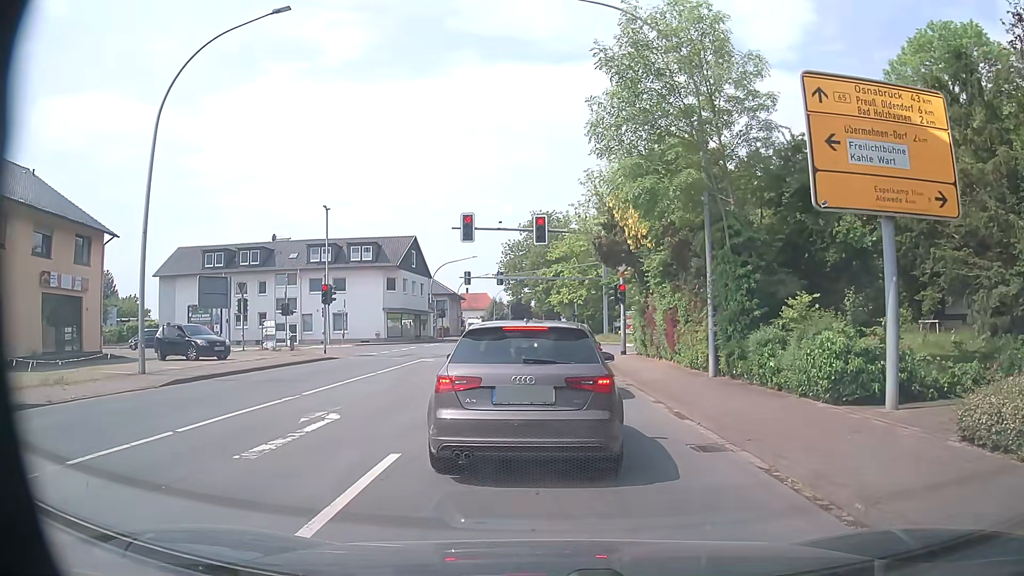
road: primary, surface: asphalt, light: Day
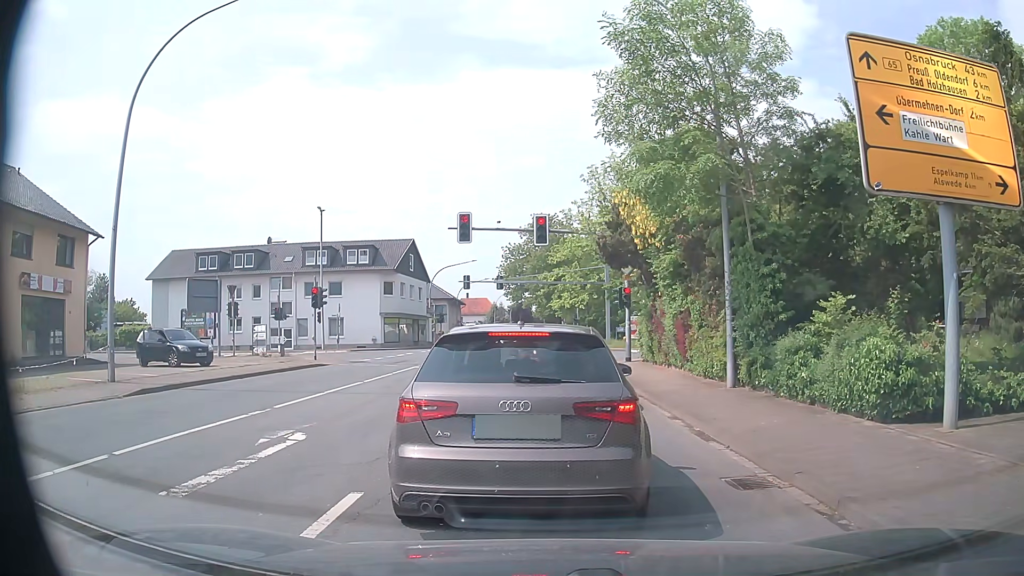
(0.0, +1.5) m; +1°
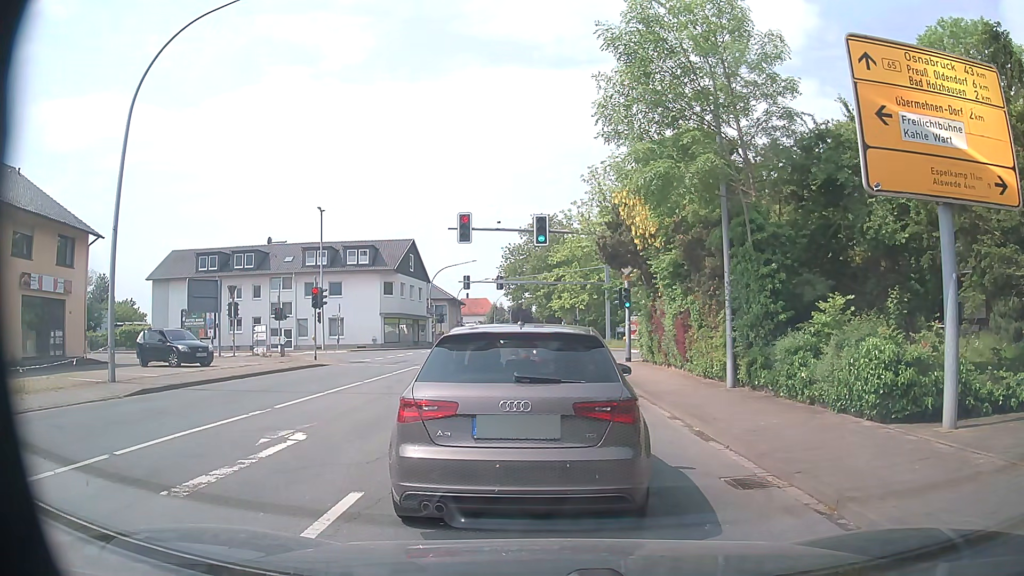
(0.0, +0.1) m; 0°
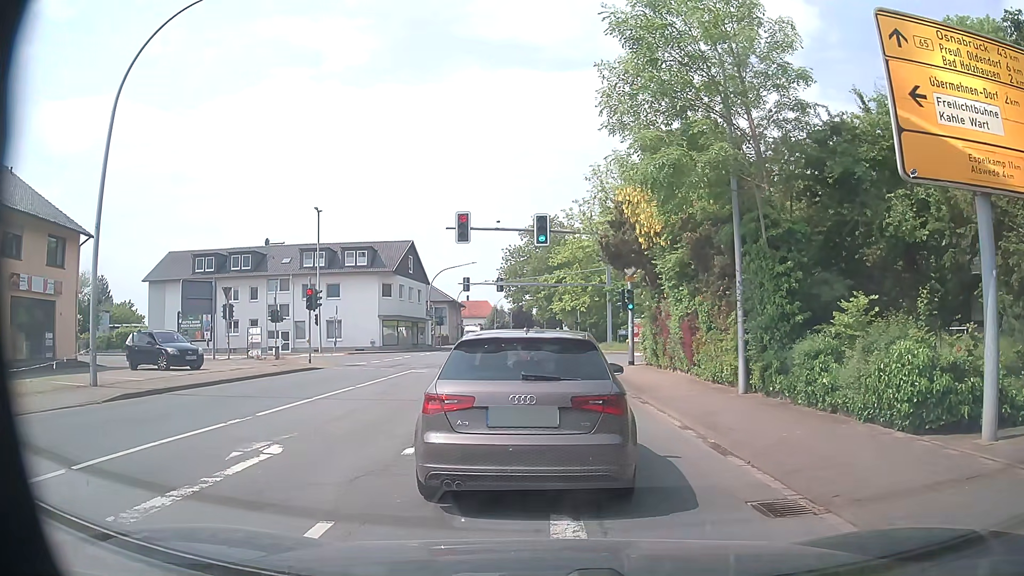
(0.0, +0.9) m; 0°
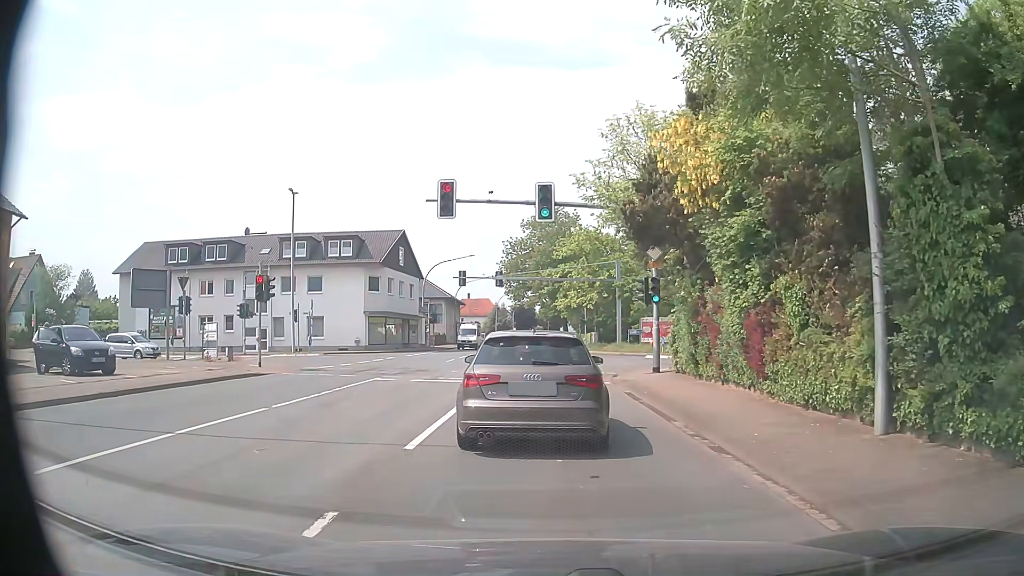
(-0.1, +6.3) m; -1°
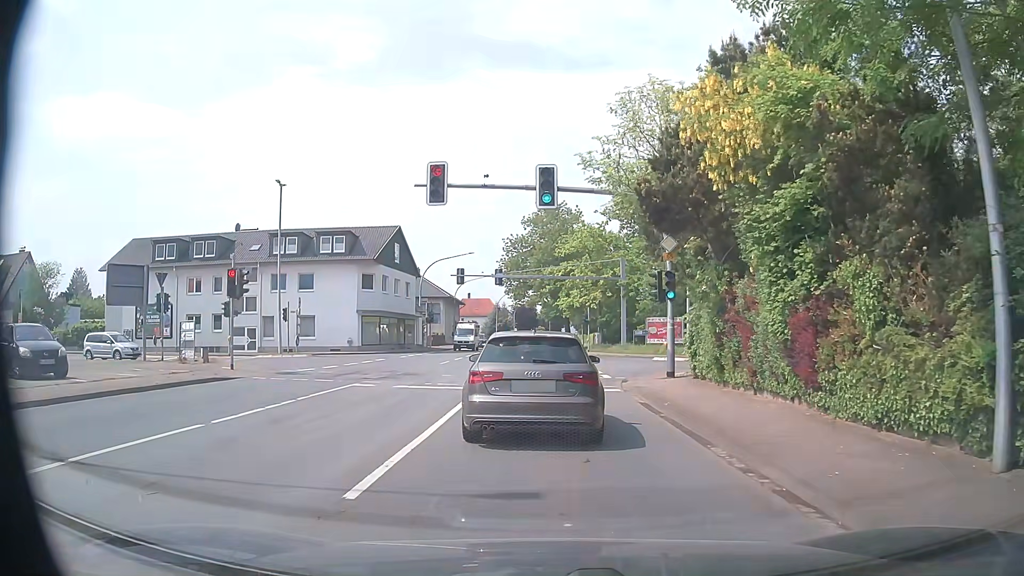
(0.0, +2.6) m; 0°
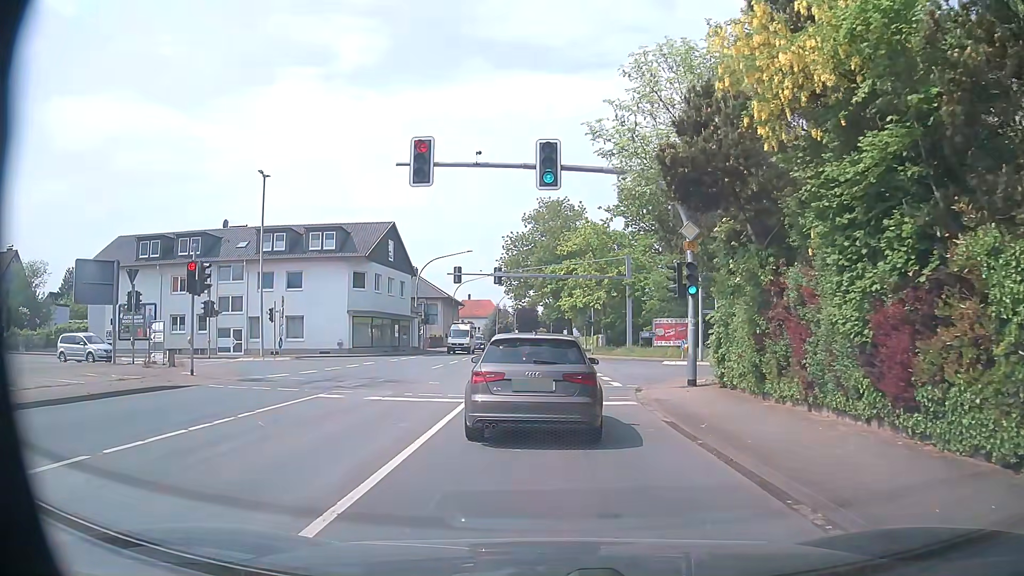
(0.0, +3.0) m; -1°
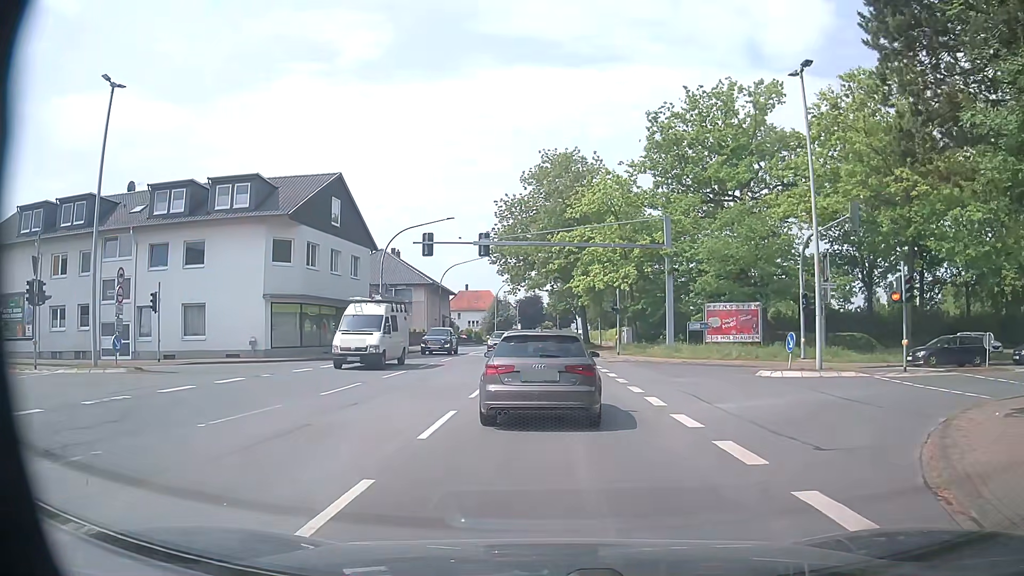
(+0.2, +16.0) m; +1°
(0, +10) (0, +20) (0, +30) (0, +40) (0, +50) (0, +60) (0, +70) (0, +80) (-1, +90) (-1, +100) m
